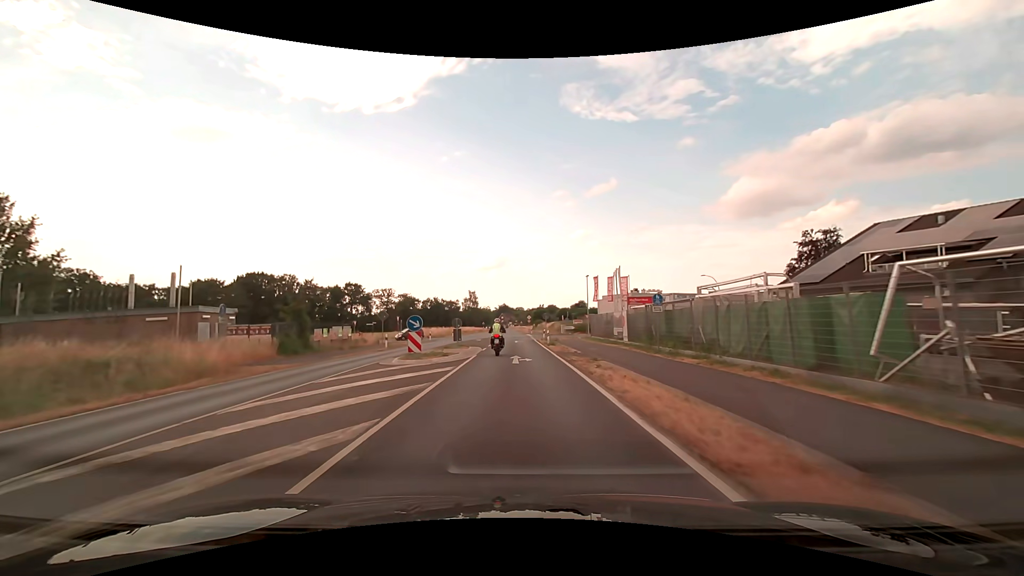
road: secondary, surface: asphalt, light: Day
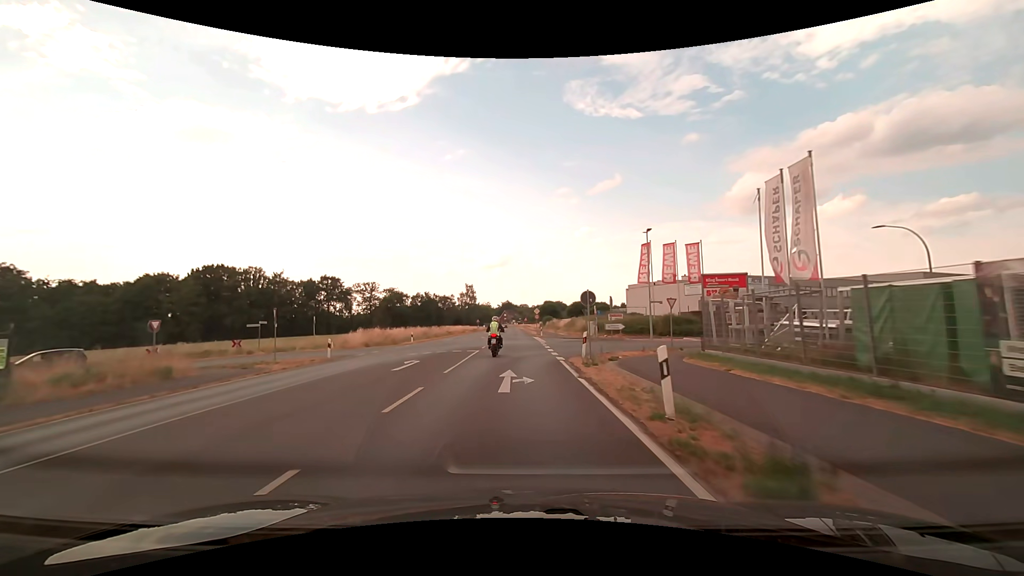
(0.0, +30.8) m; 0°
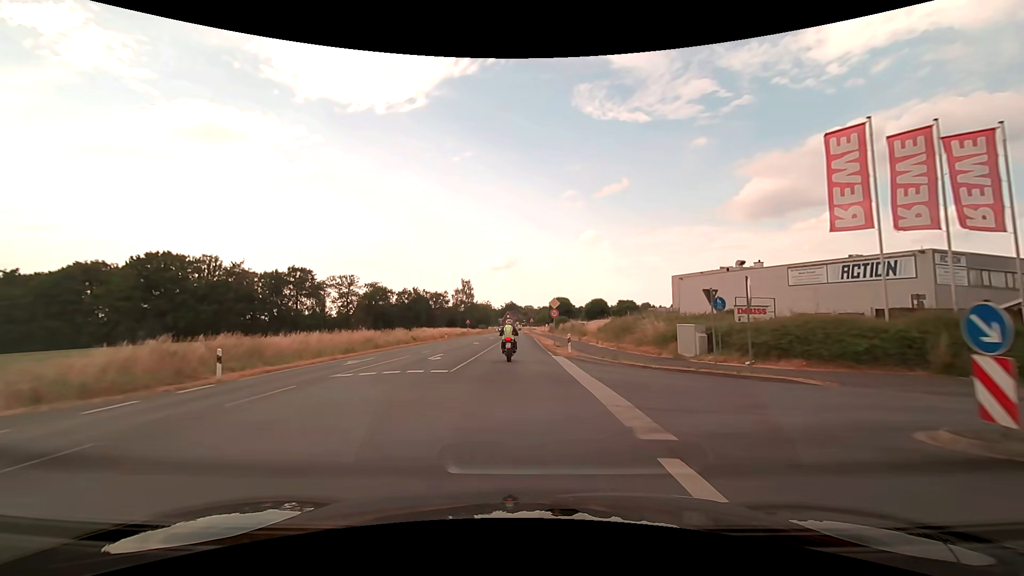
(-0.1, +30.1) m; -1°
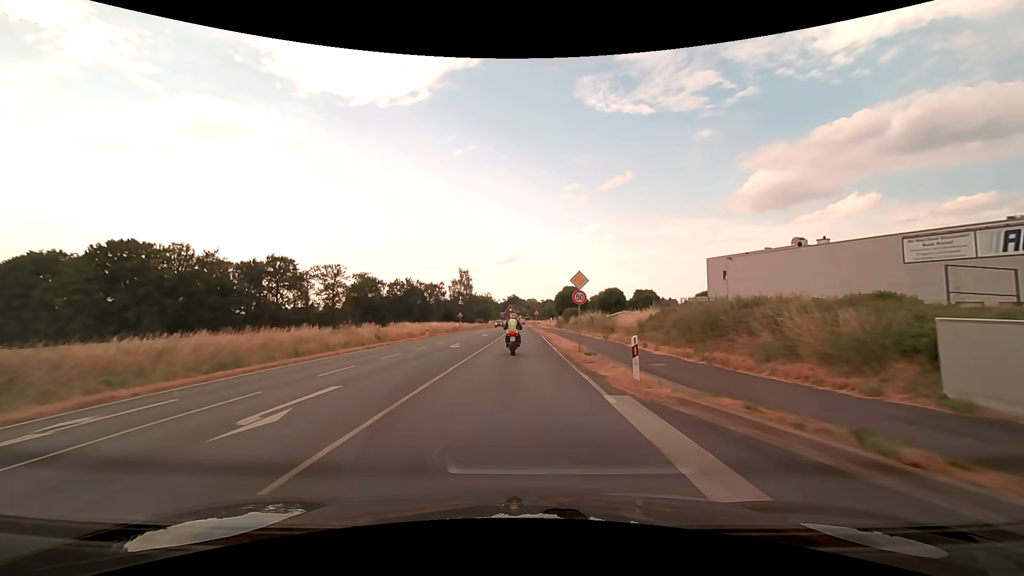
(0.0, +14.7) m; 0°
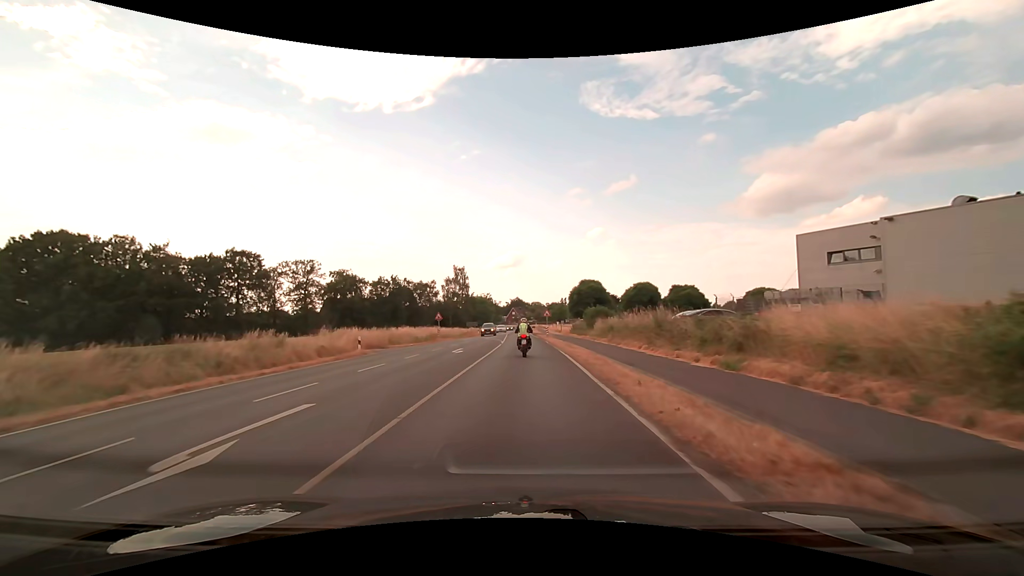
(-0.2, +21.9) m; -1°
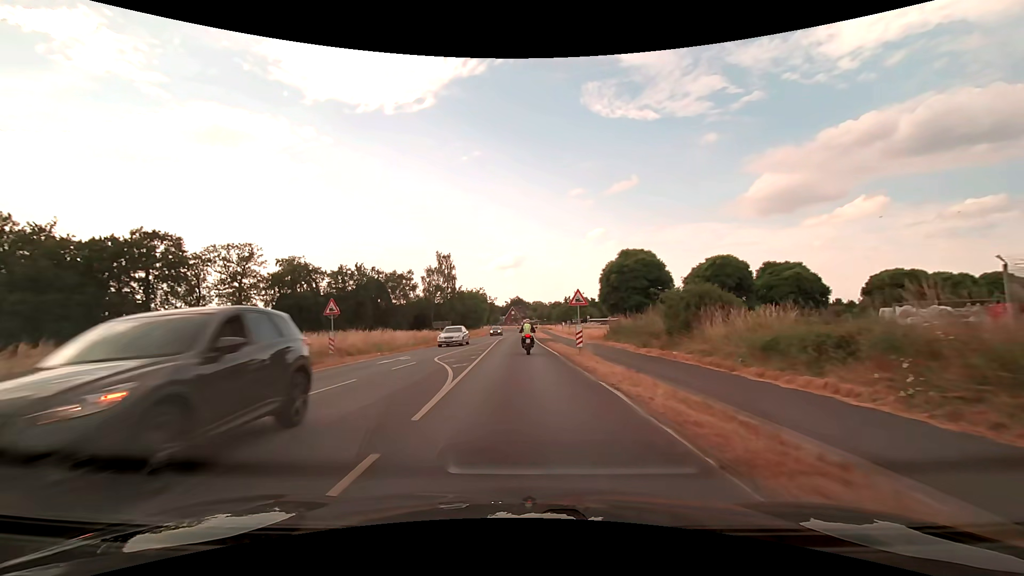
(0.0, +29.5) m; 0°
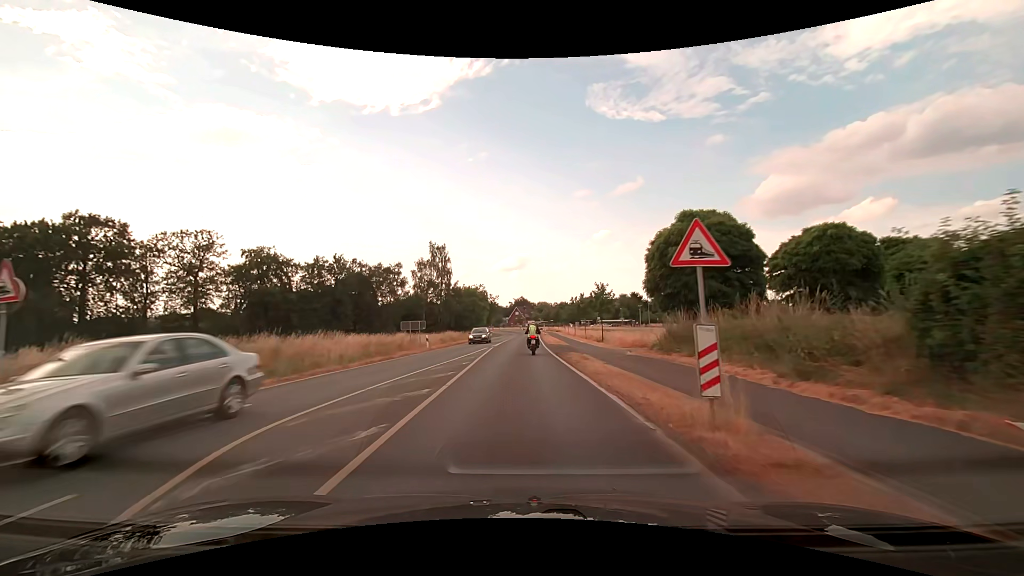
(-0.1, +15.0) m; -1°
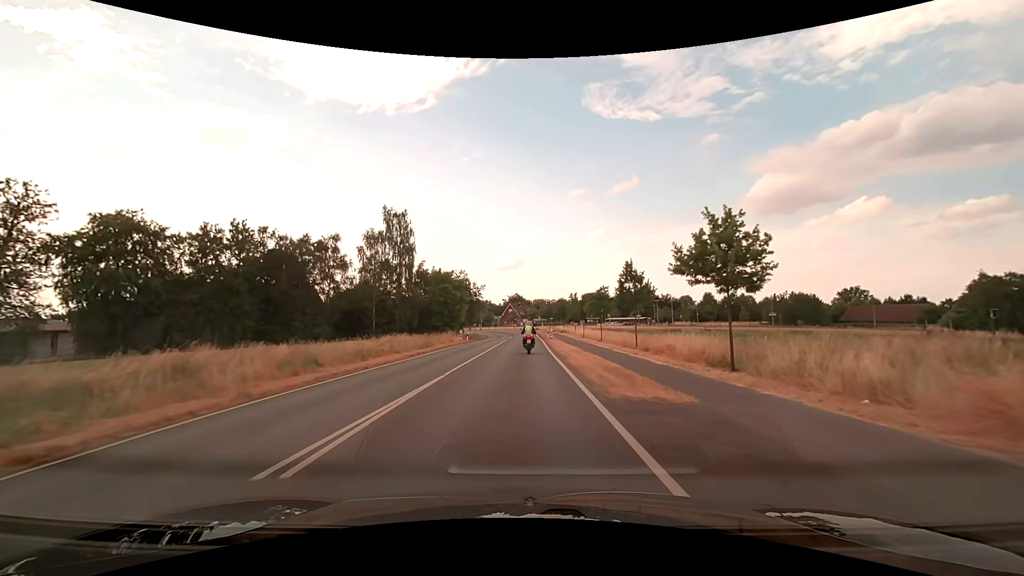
(+0.1, +30.6) m; +1°
(0, +10) (0, +20) (0, +30) (0, +40) (0, +50) (0, +60) (0, +70) (0, +80) (-1, +90) (-1, +100) m
